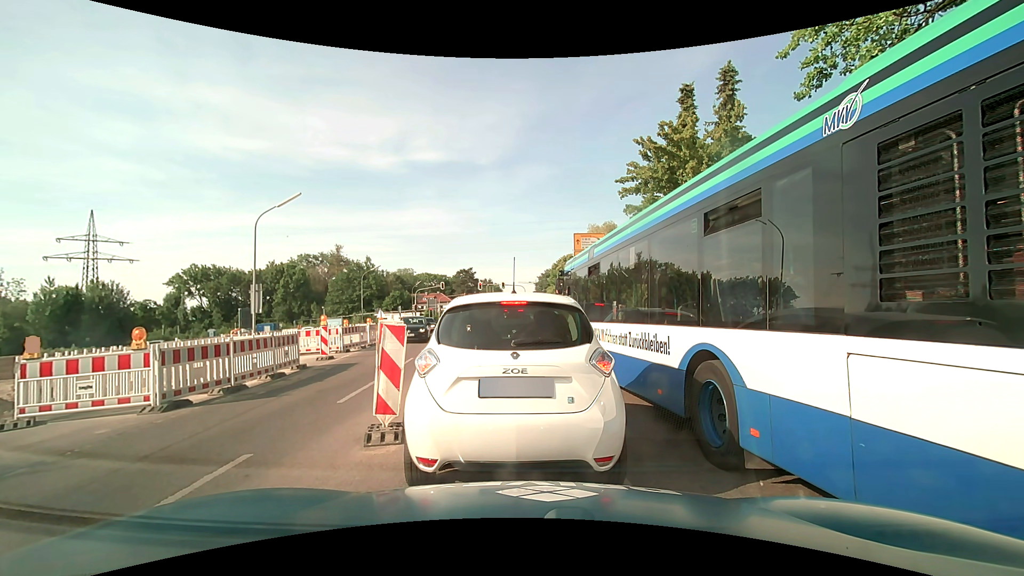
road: secondary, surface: asphalt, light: Day
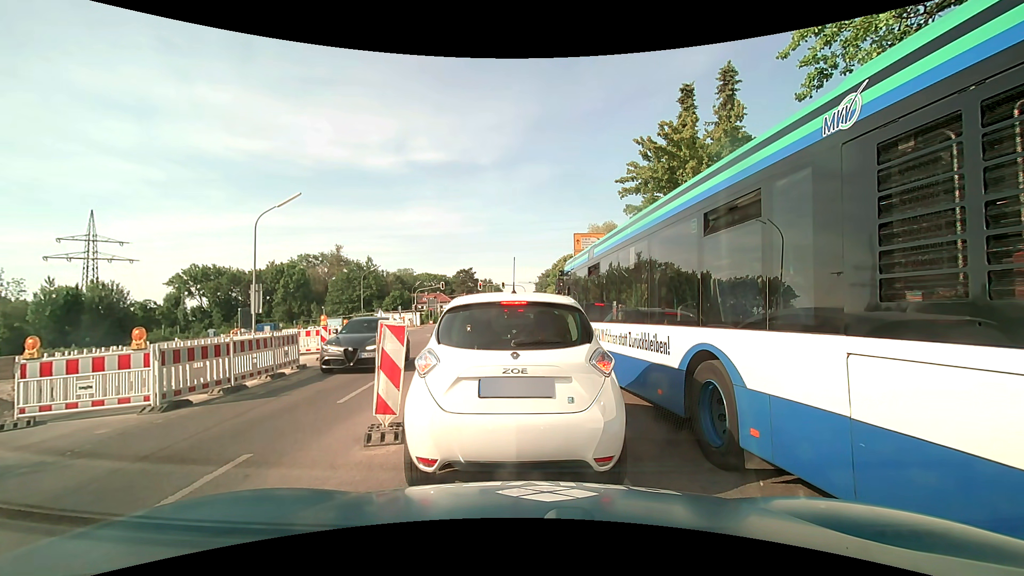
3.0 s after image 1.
(0.0, 0.0) m; 0°
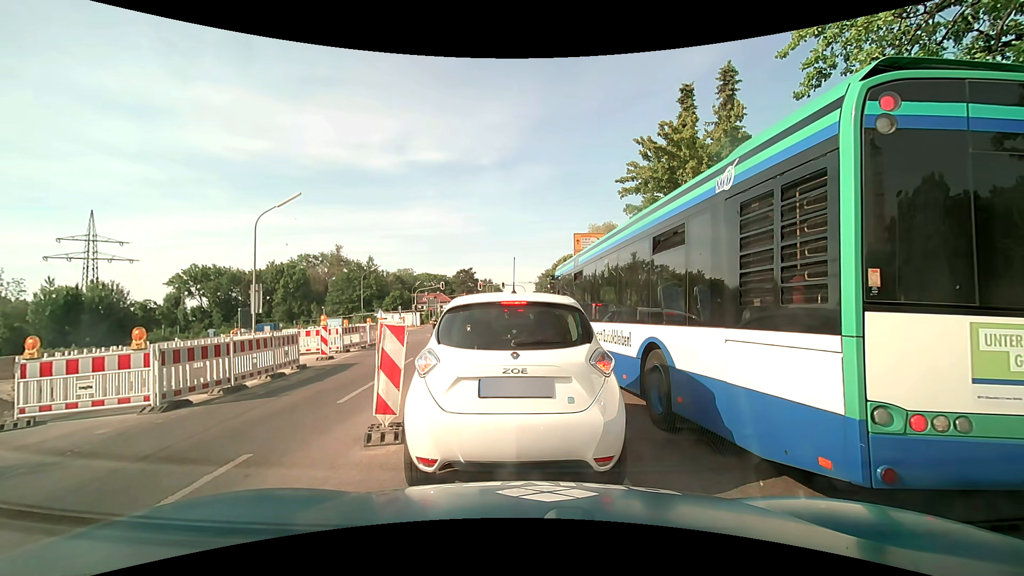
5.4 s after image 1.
(0.0, 0.0) m; 0°
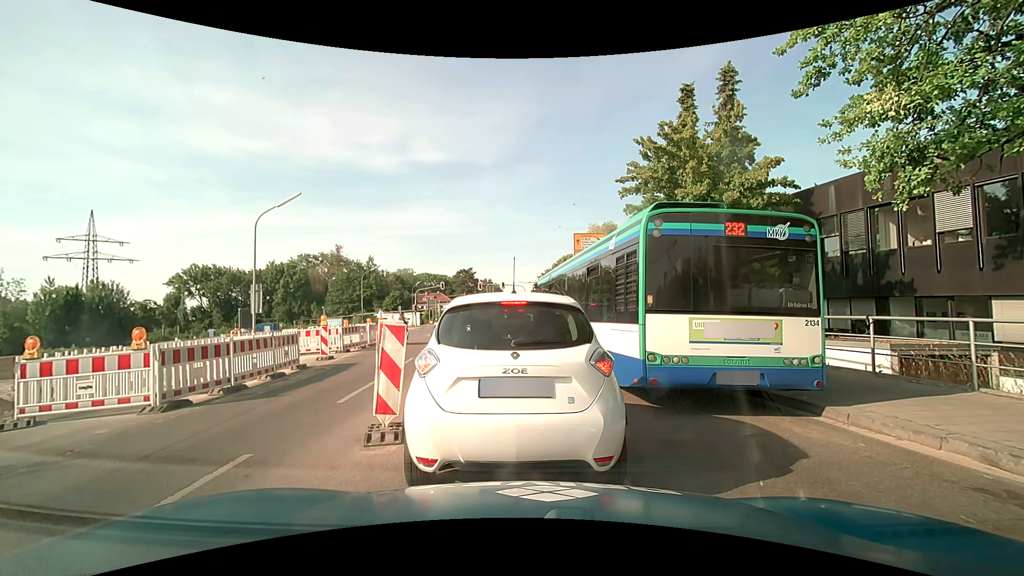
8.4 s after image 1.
(0.0, 0.0) m; 0°
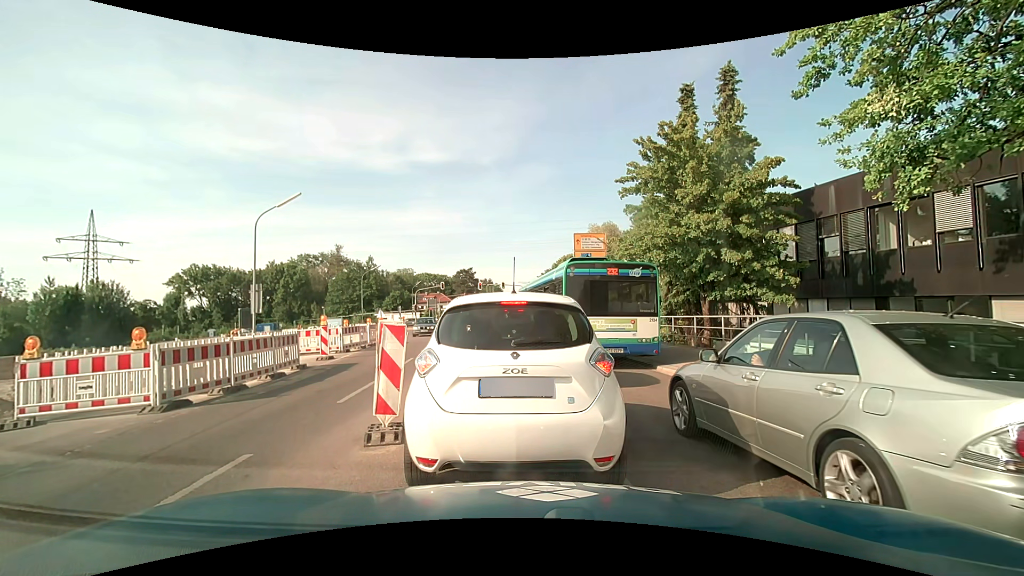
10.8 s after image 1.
(0.0, 0.0) m; 0°
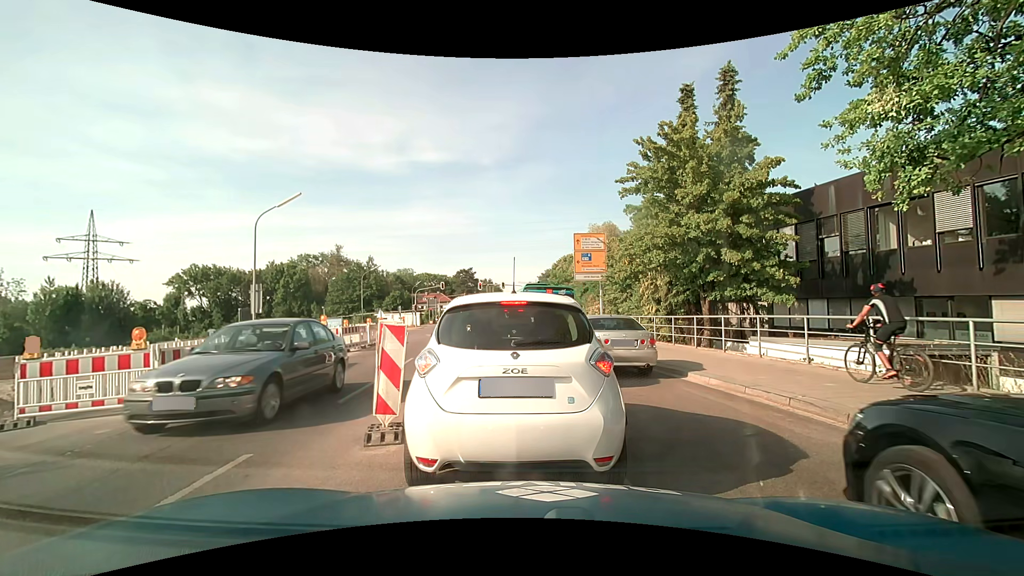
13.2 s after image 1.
(0.0, 0.0) m; 0°
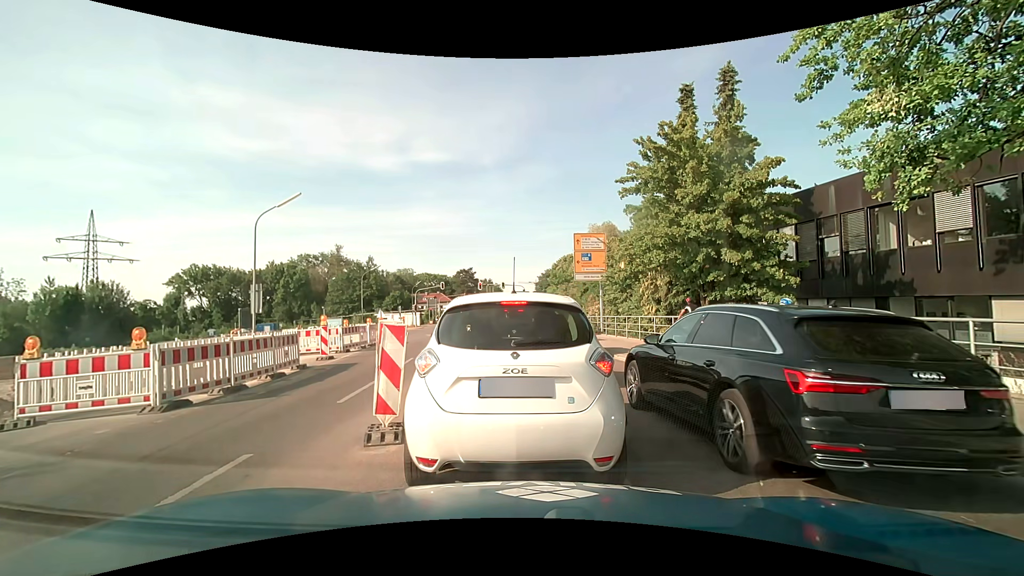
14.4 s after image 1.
(0.0, 0.0) m; 0°
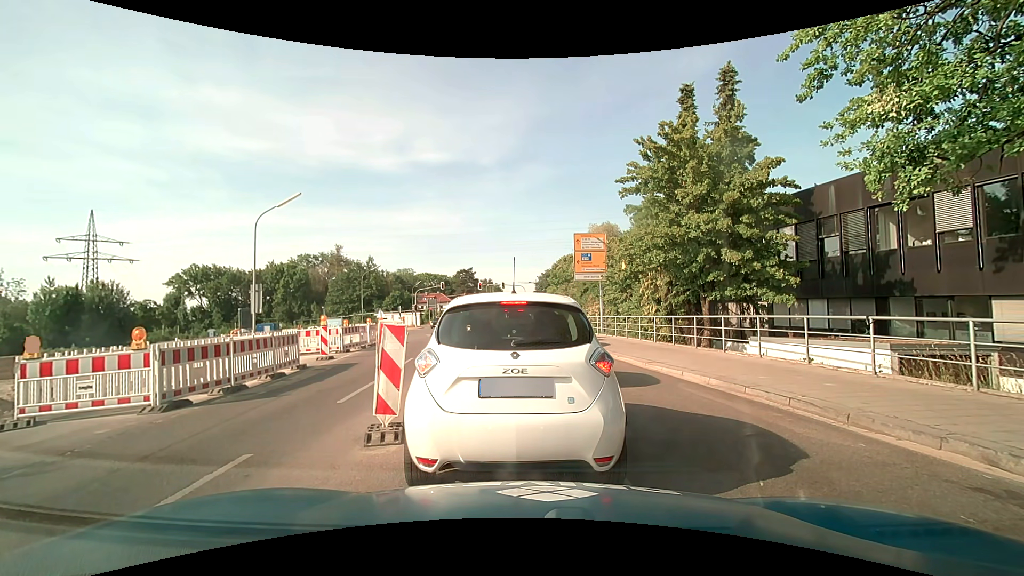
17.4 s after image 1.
(0.0, 0.0) m; 0°
